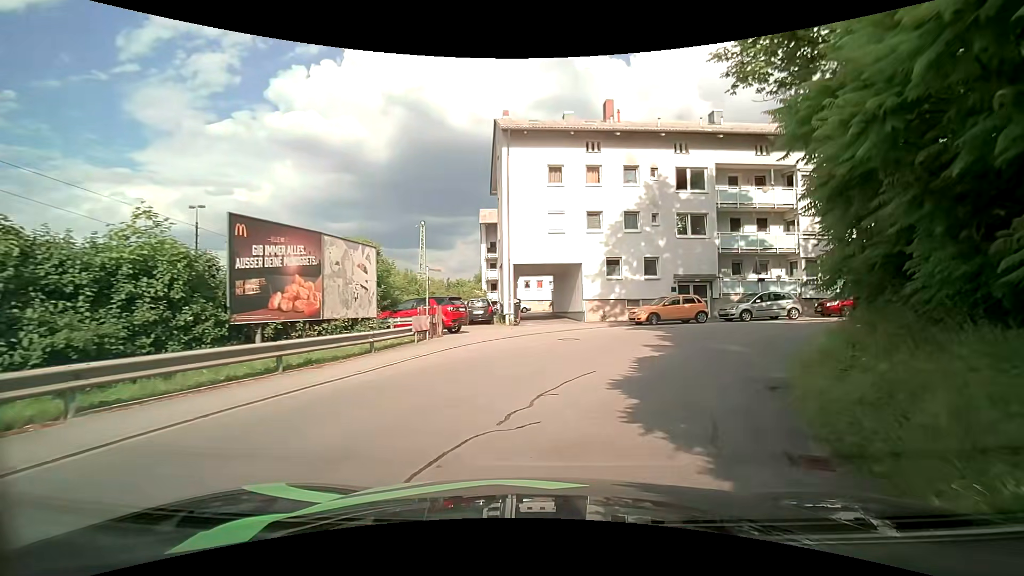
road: residential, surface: asphalt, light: Day
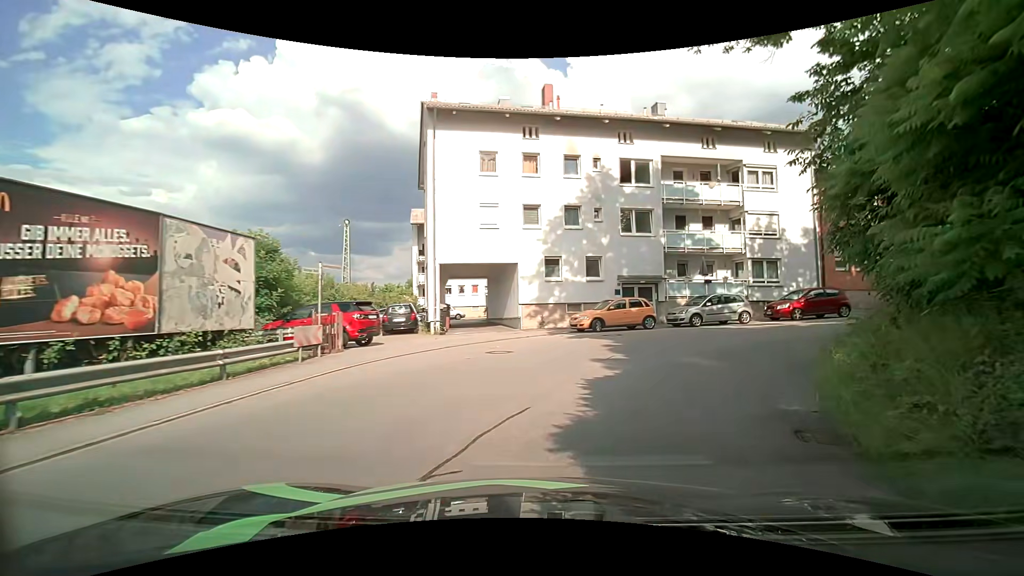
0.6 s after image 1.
(+0.2, +3.5) m; +7°
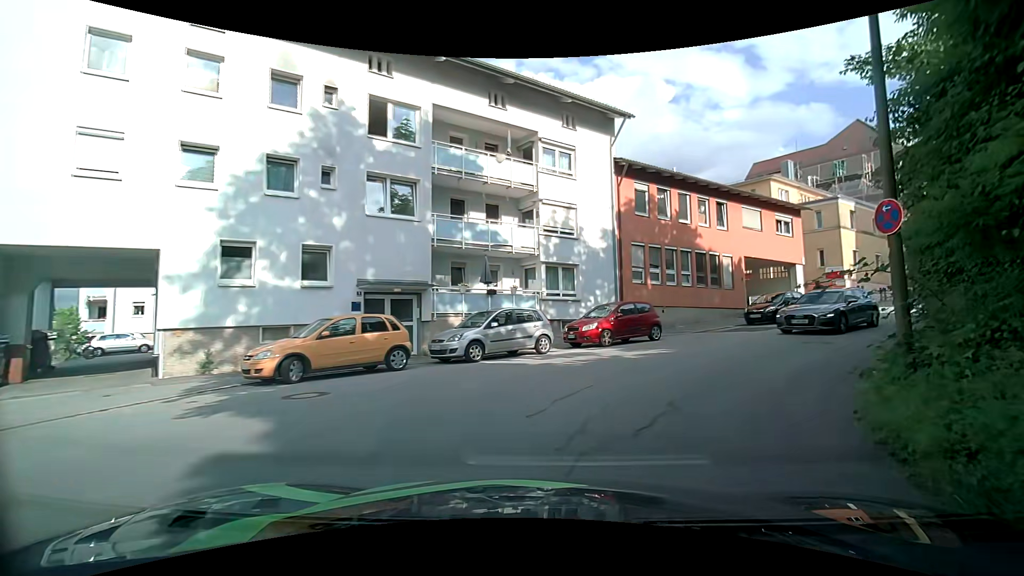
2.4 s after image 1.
(+2.1, +9.8) m; +24°
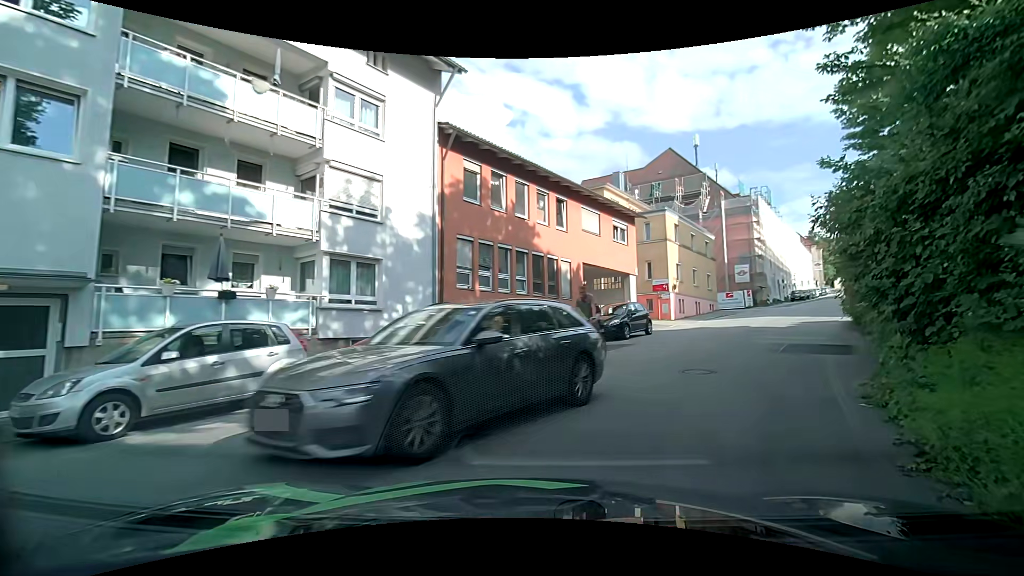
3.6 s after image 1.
(+1.0, +6.0) m; +19°
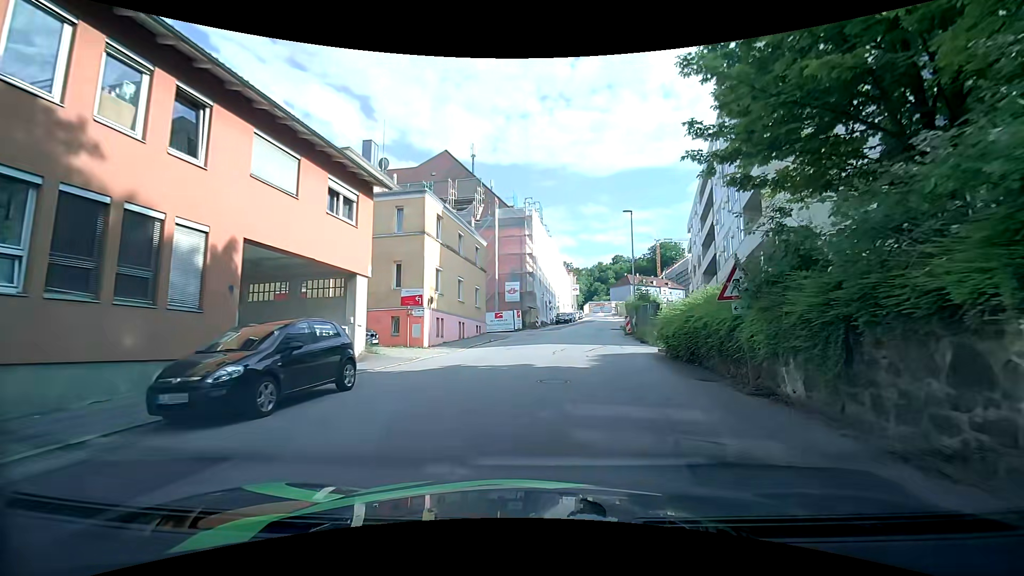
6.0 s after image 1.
(+3.2, +11.7) m; +26°
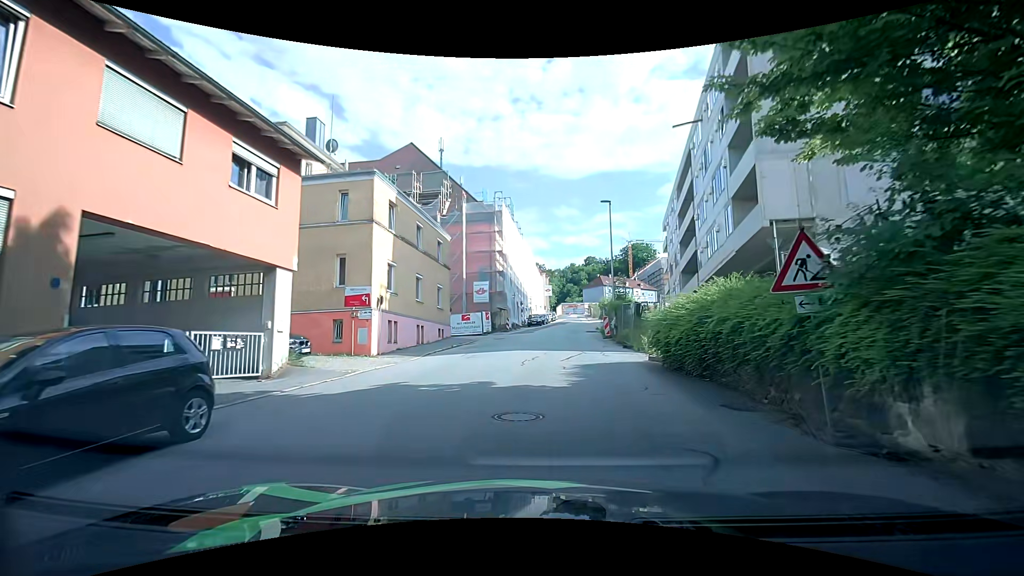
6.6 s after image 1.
(+0.1, +3.6) m; +3°
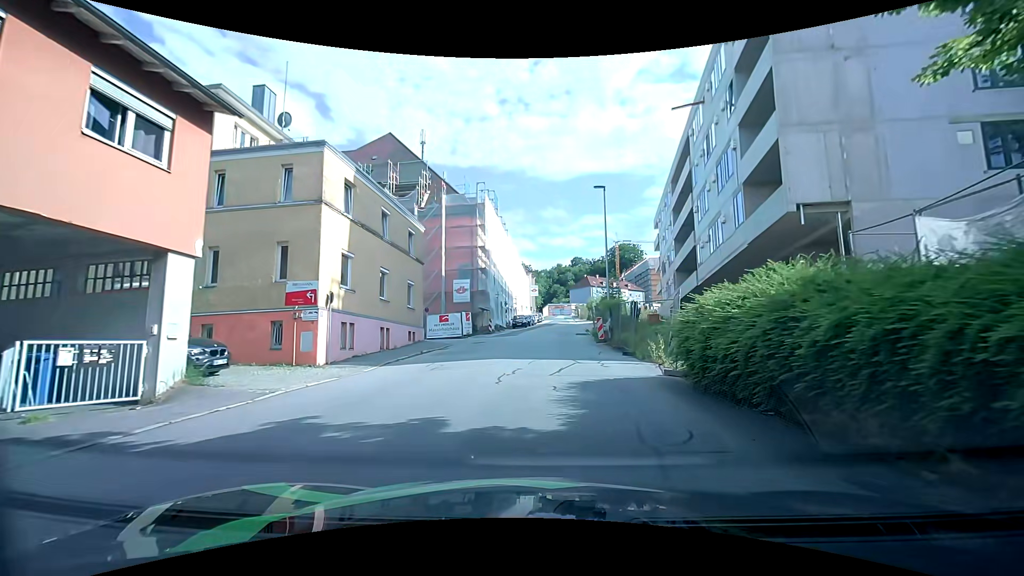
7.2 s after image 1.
(+0.1, +3.8) m; +2°
